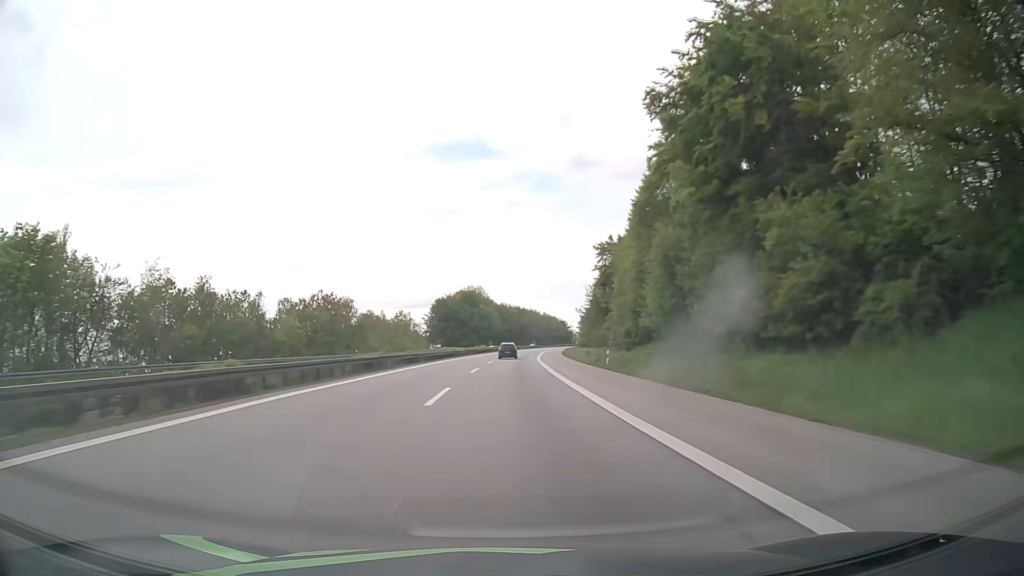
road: motorway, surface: asphalt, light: Day
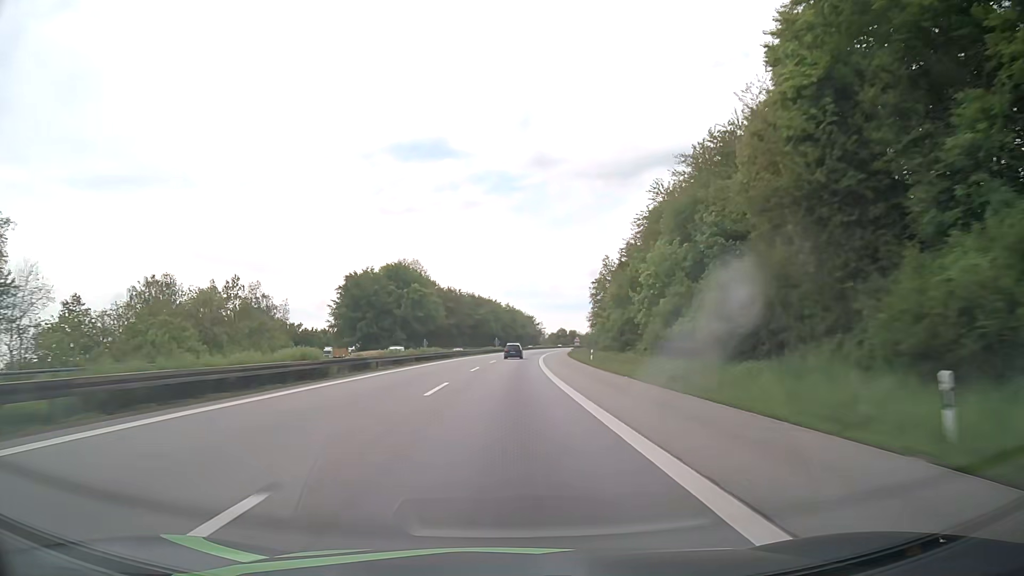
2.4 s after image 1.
(+2.3, +85.7) m; +3°
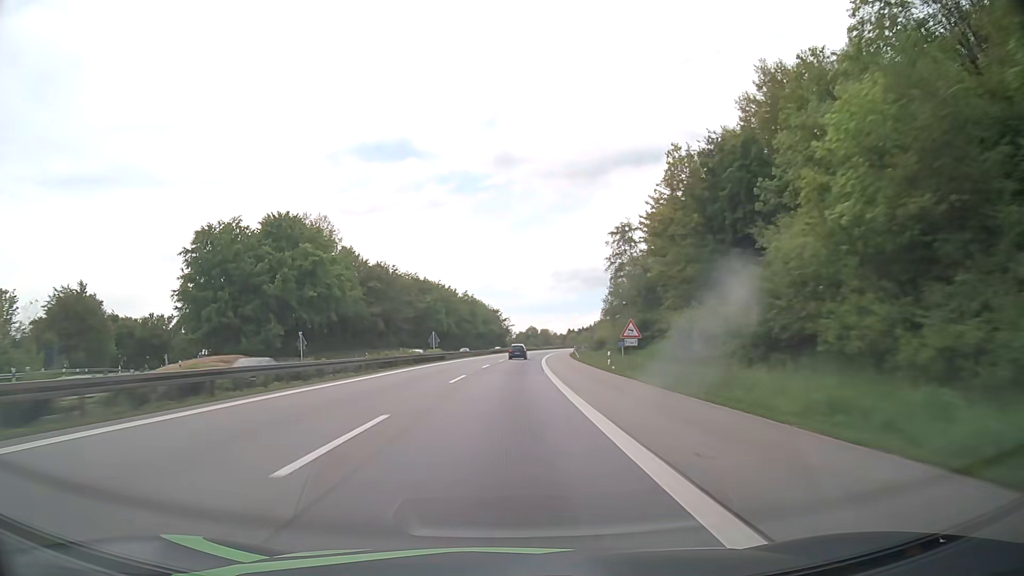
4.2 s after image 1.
(+1.9, +64.7) m; +3°
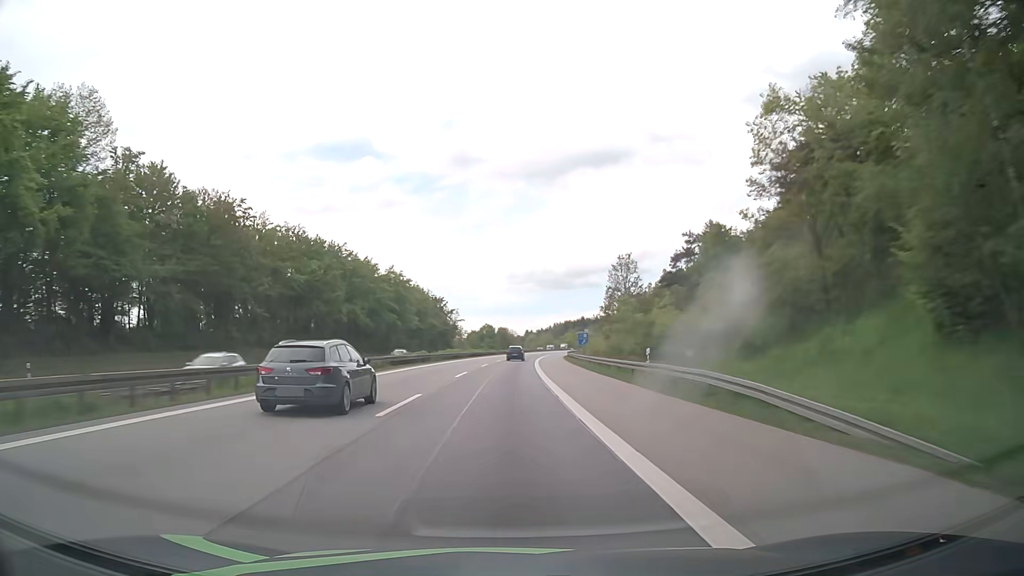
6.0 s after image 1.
(+2.0, +65.4) m; +4°
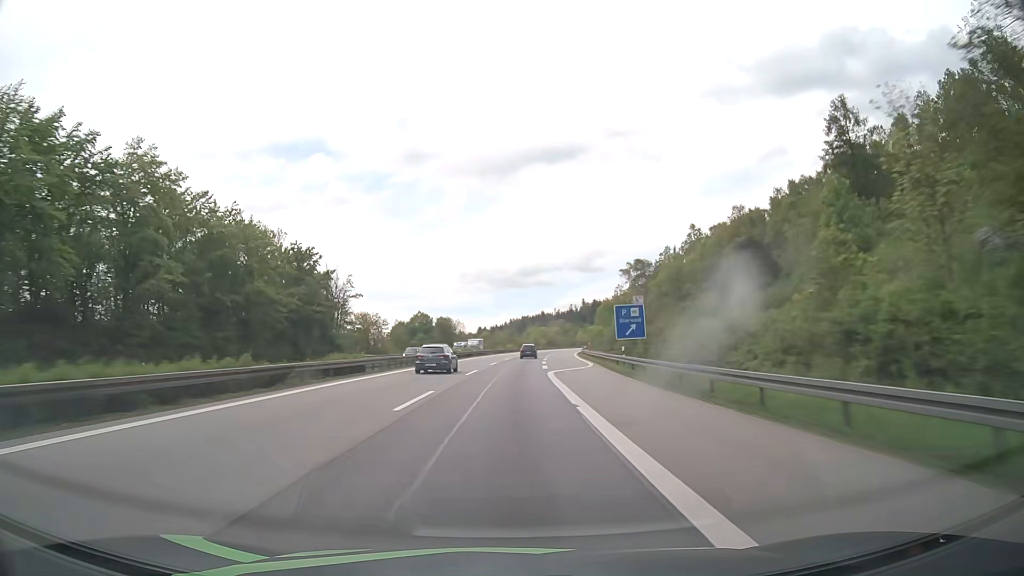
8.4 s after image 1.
(+2.9, +88.2) m; +4°
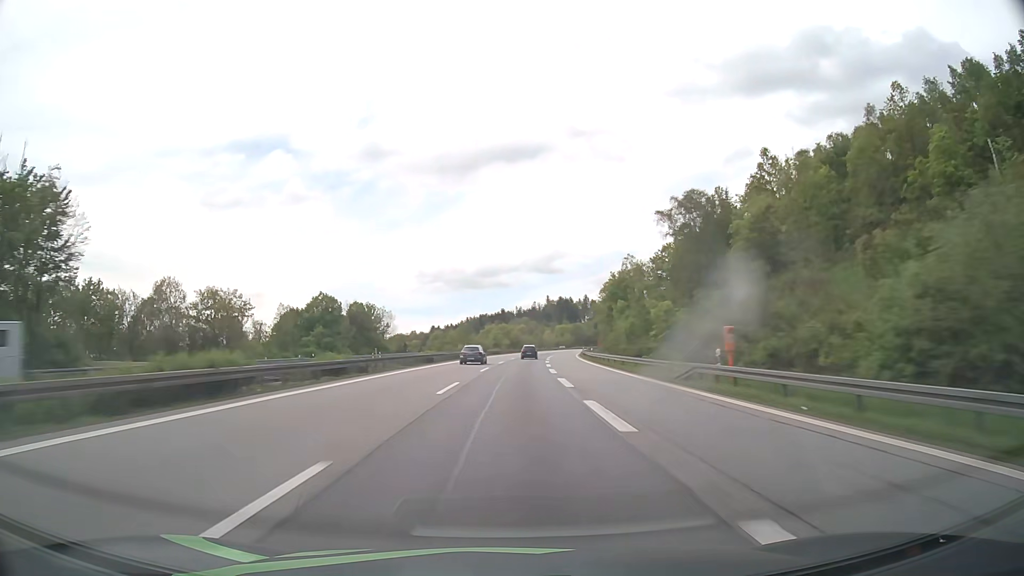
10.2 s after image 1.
(+1.9, +66.5) m; +3°
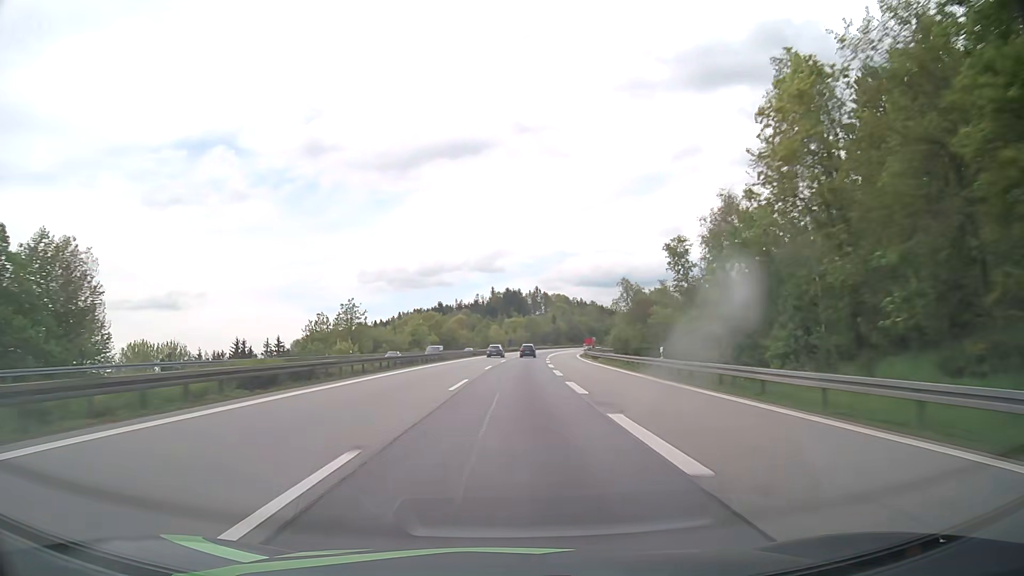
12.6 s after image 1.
(+3.8, +88.8) m; +5°
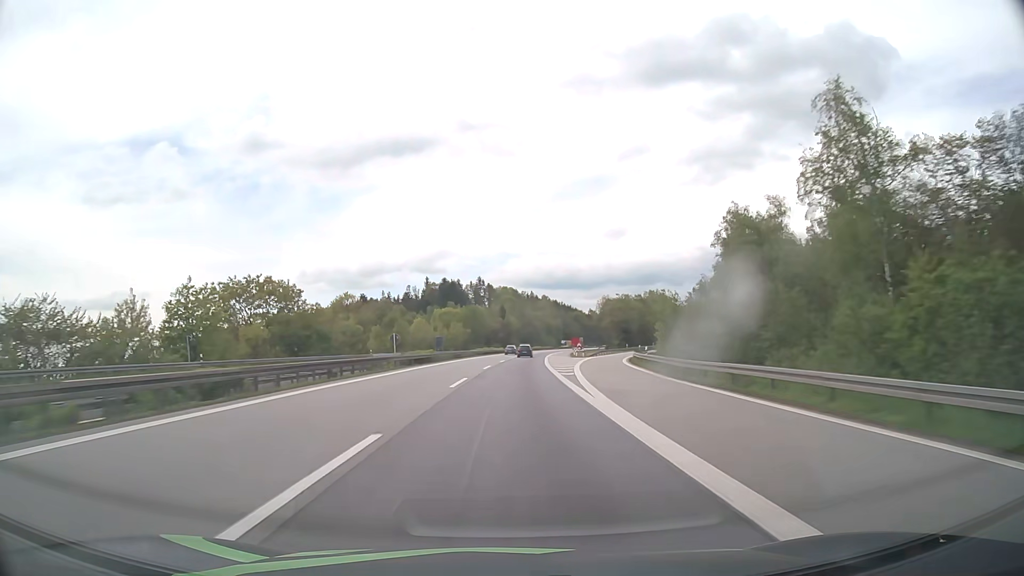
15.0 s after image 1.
(+3.9, +88.9) m; +5°
(0, +10) (0, +20) (0, +30) (+1, +40) (+1, +50) (+2, +60) (+2, +70) (+3, +80) (+4, +90) (+4, +100) m
